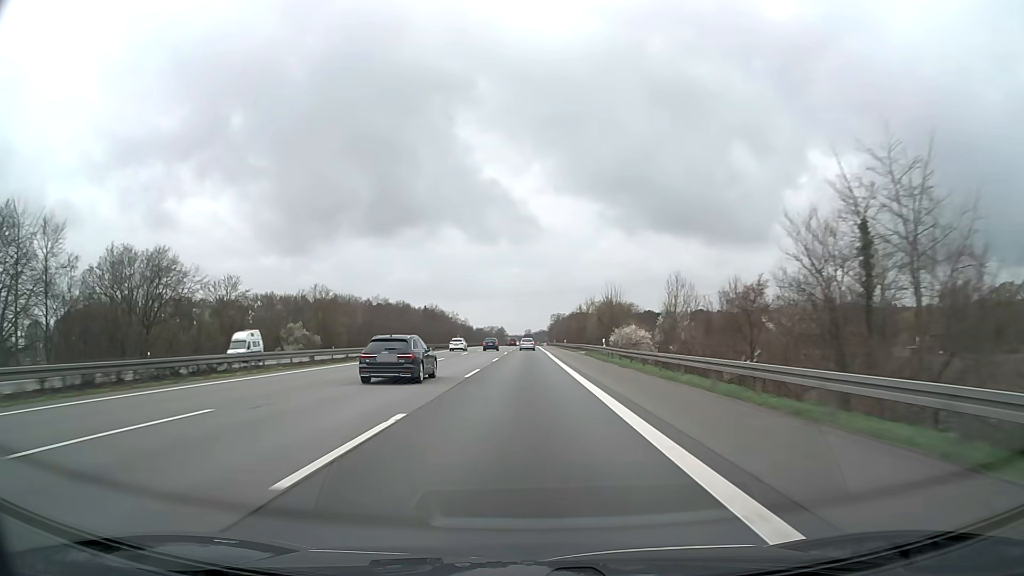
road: motorway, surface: asphalt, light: Day
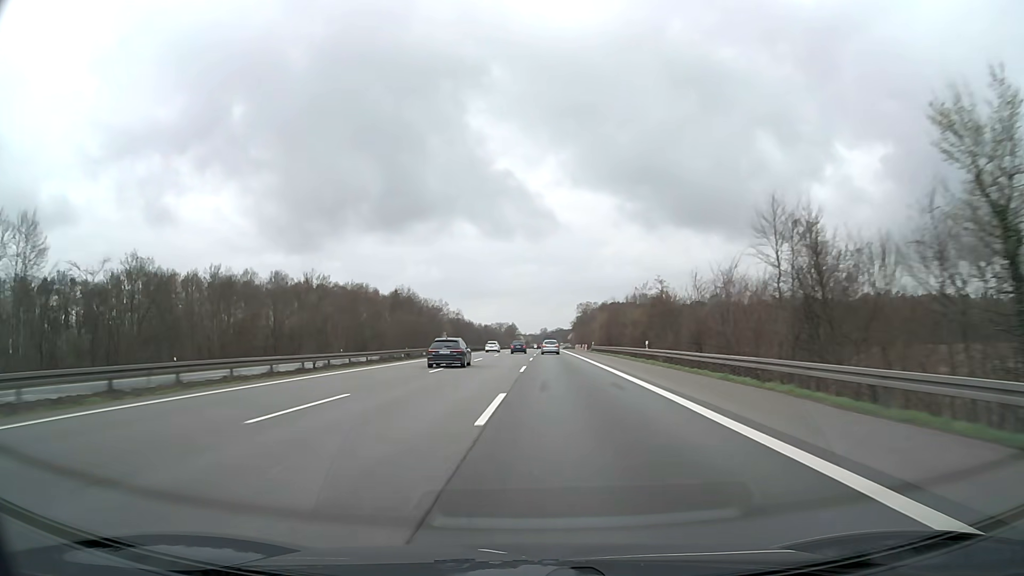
(-1.0, +103.9) m; -1°
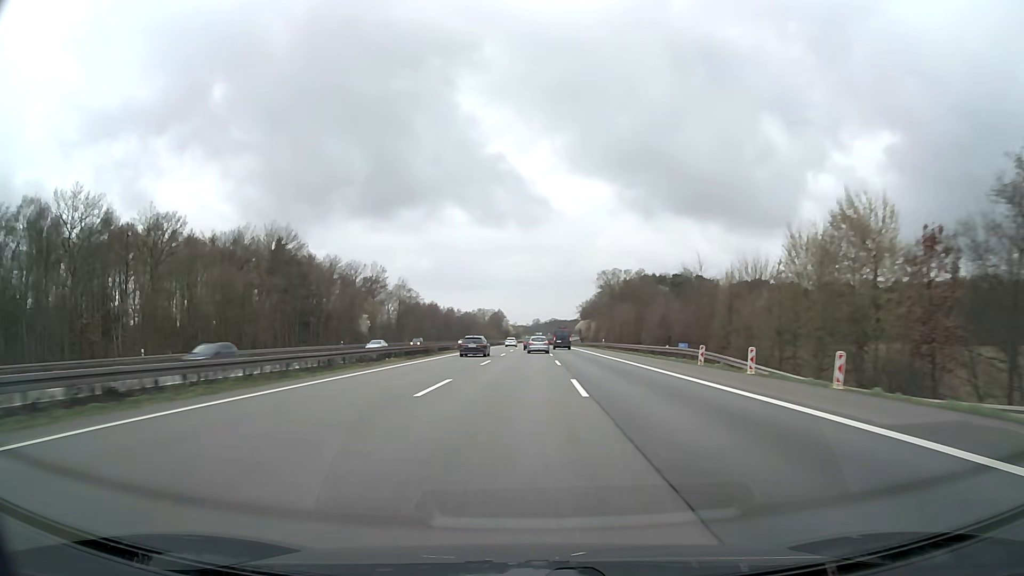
(+0.2, +103.0) m; +1°
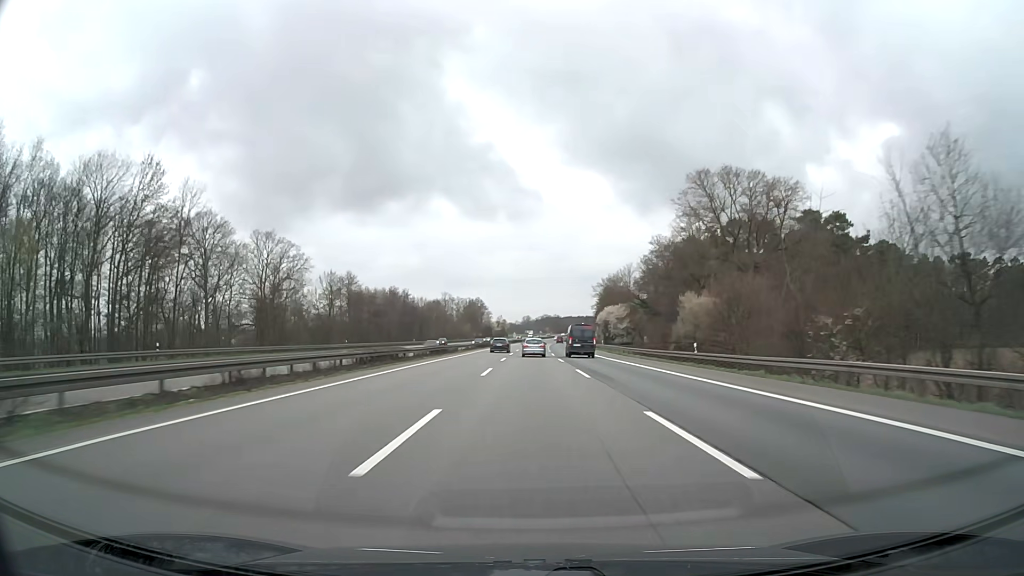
(+0.1, +98.4) m; +1°
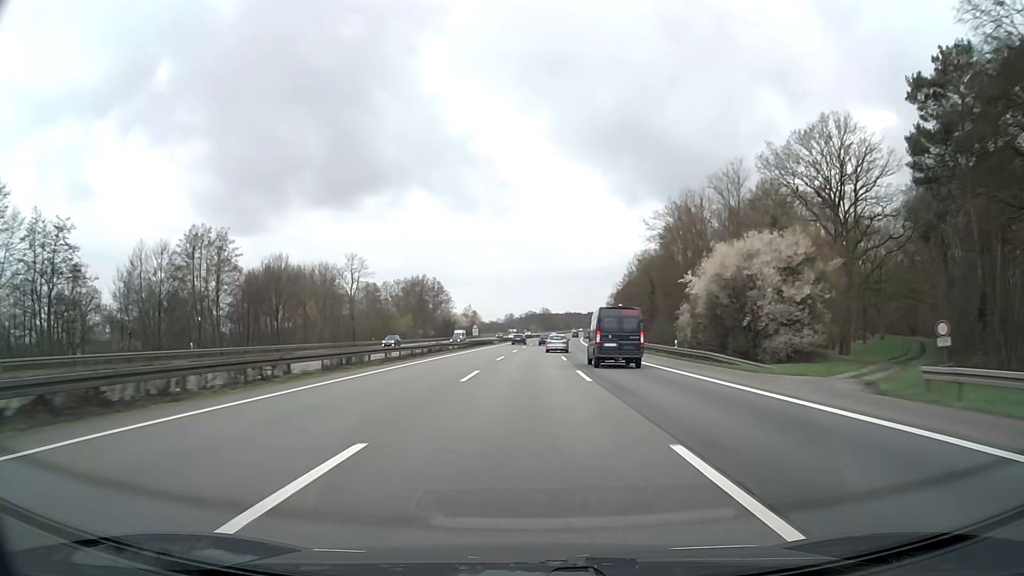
(+1.1, +94.2) m; +1°
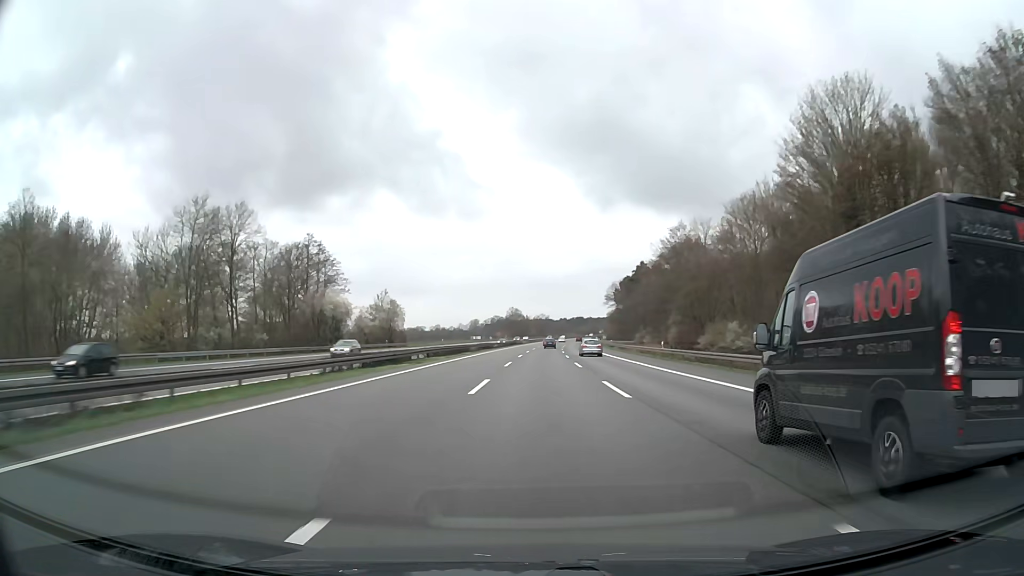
(+1.6, +93.8) m; +3°
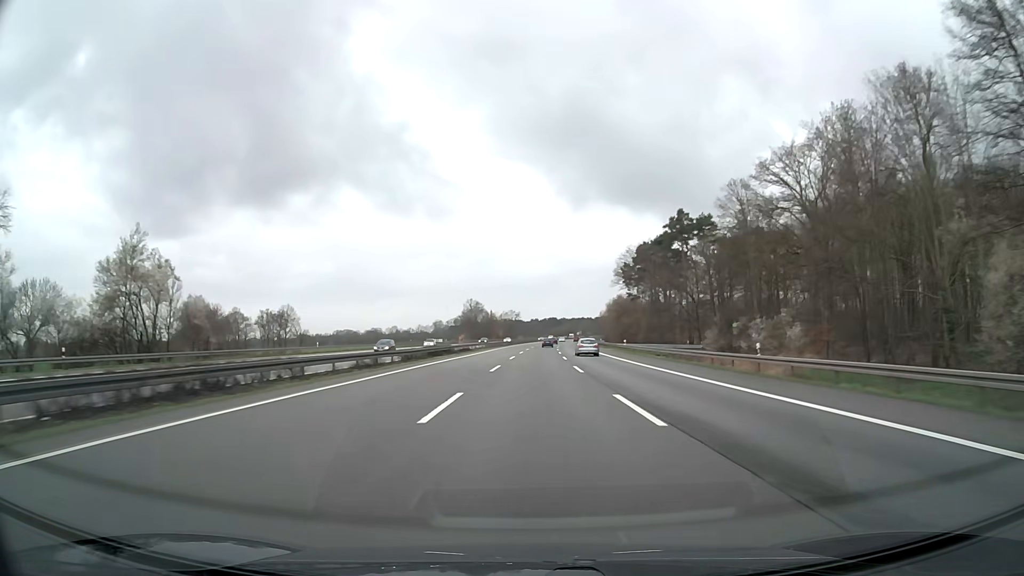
(+2.0, +78.2) m; +3°
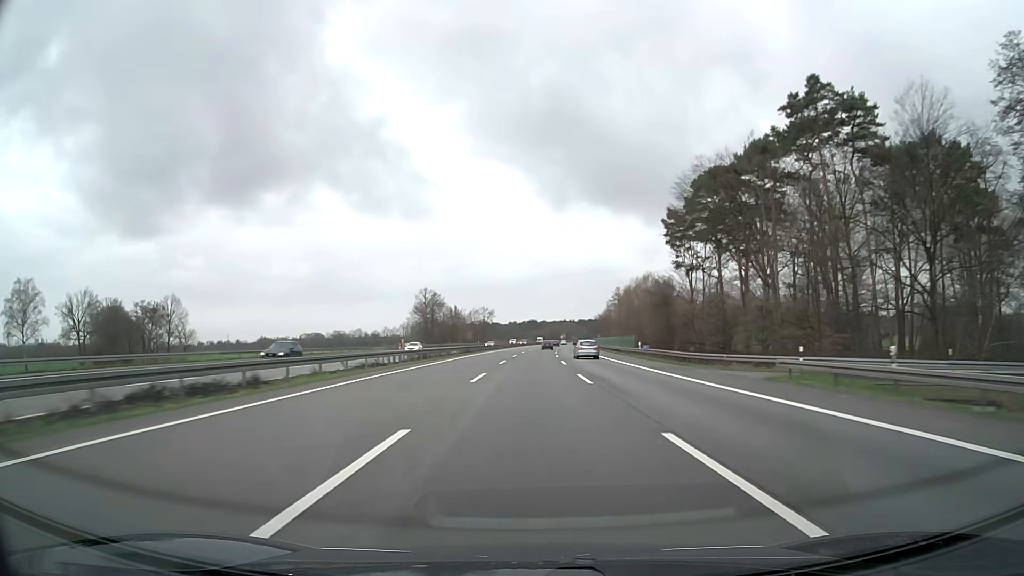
(+0.9, +61.0) m; +2°
(0, +10) (0, +20) (0, +30) (0, +40) (+1, +50) (+1, +60) (+1, +70) (+1, +80) (+2, +90) (+2, +100) m
